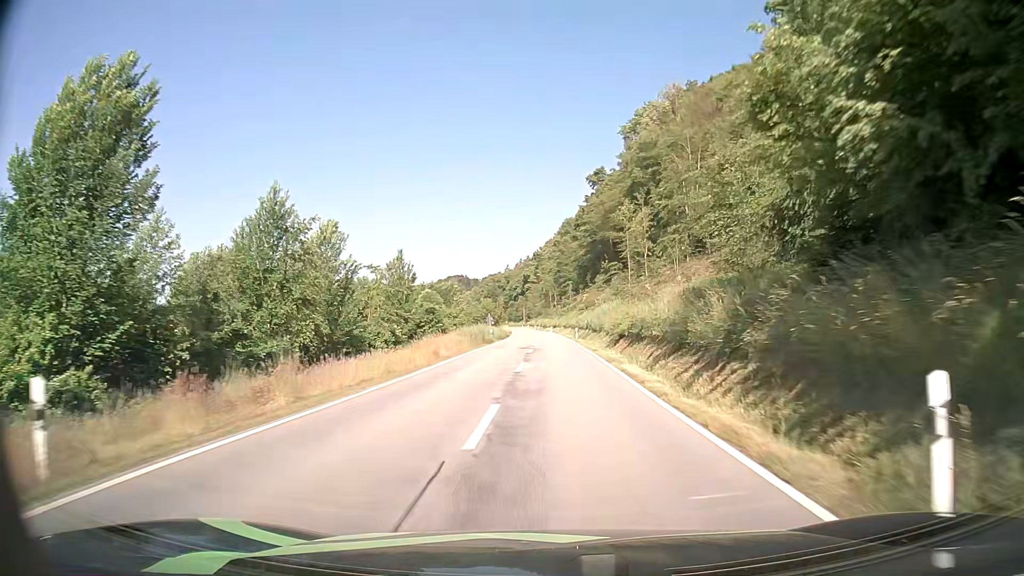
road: secondary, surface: asphalt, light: Day
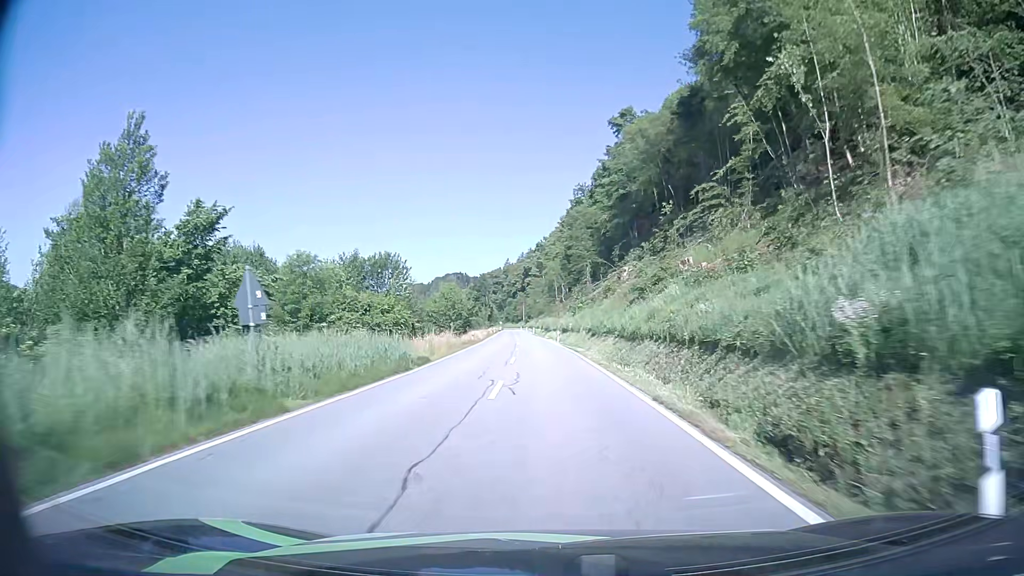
(+0.2, +55.6) m; 0°
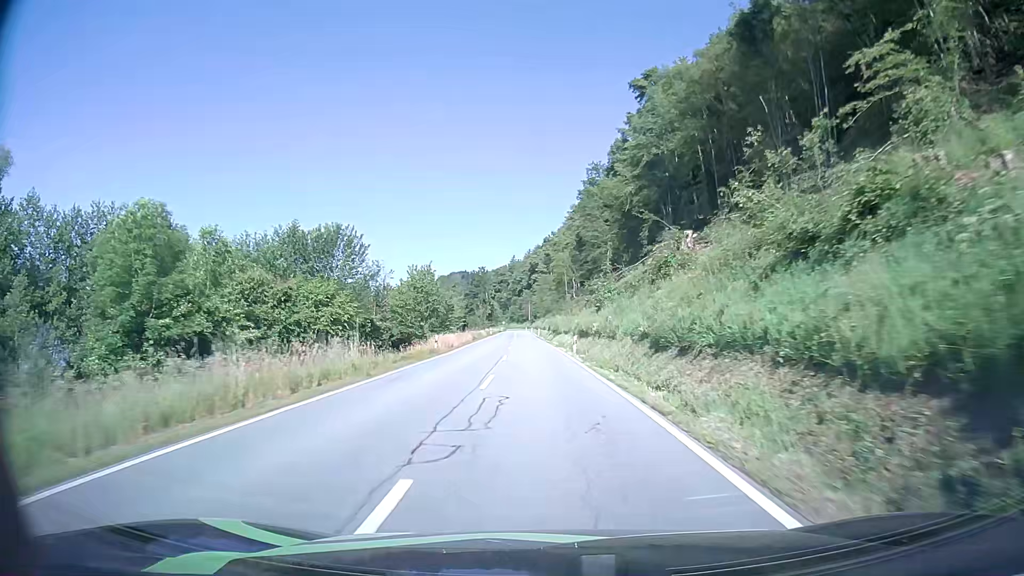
(-0.1, +22.3) m; 0°
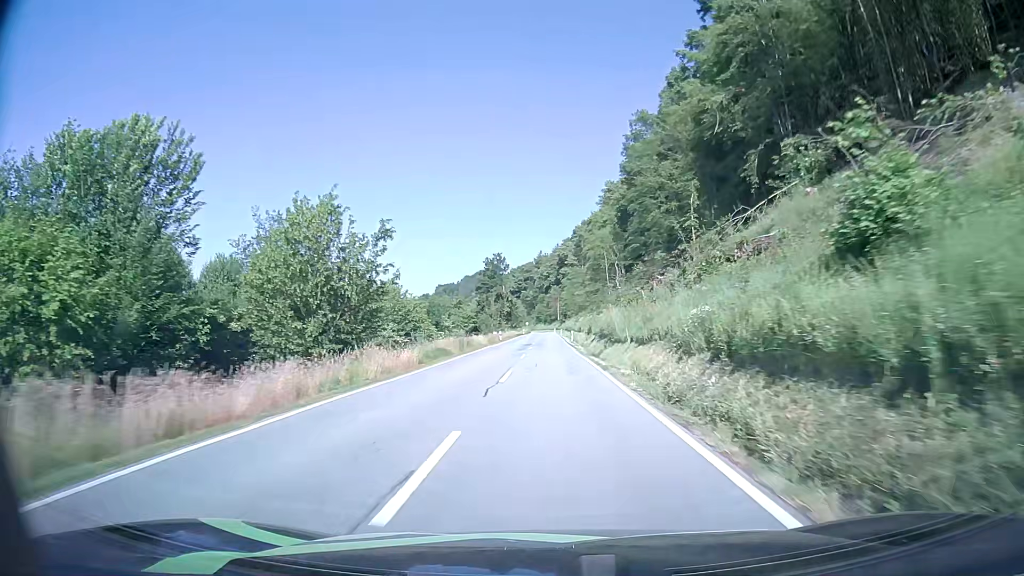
(-0.8, +33.6) m; -3°
